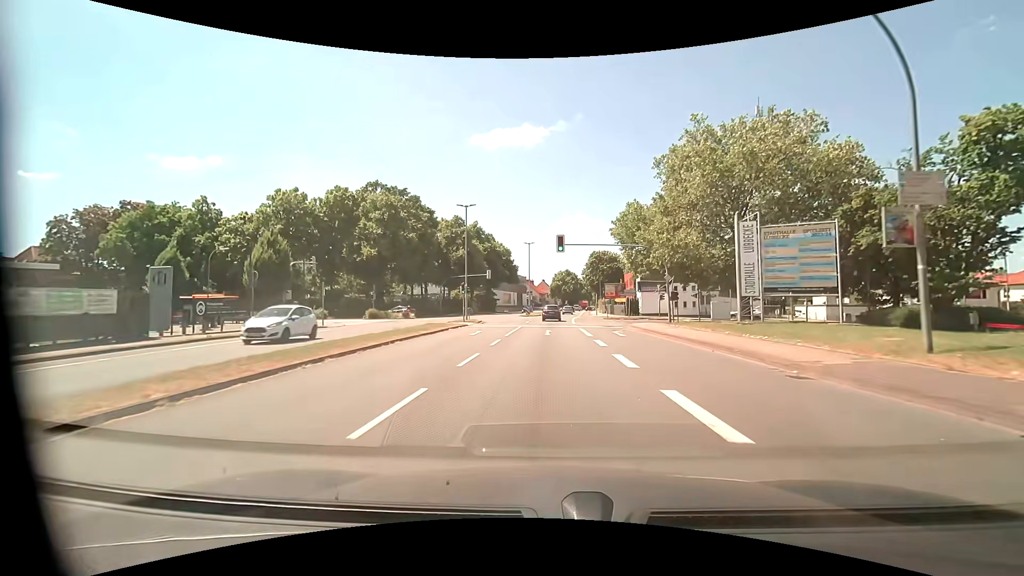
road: primary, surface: asphalt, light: Day
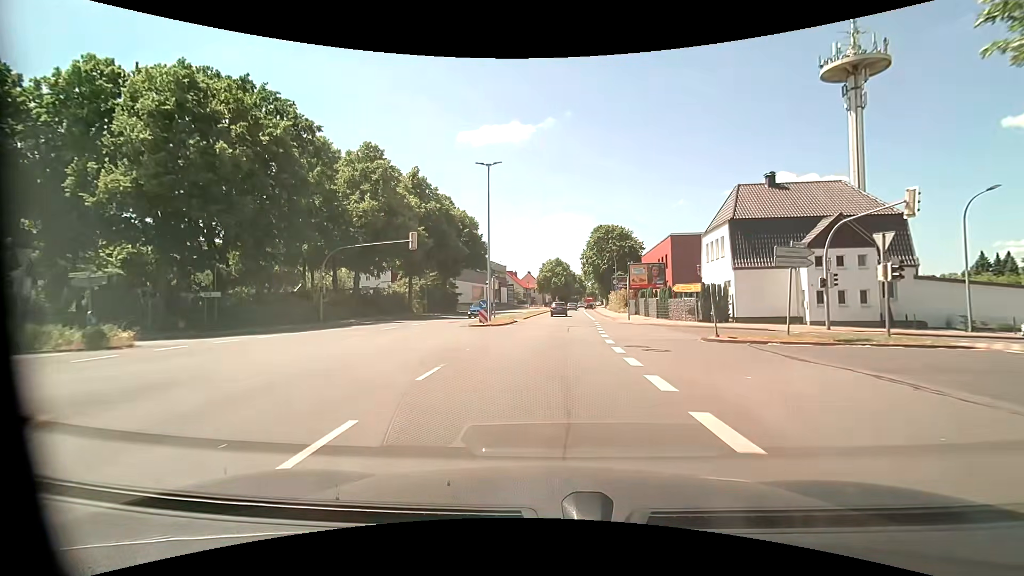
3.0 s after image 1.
(+0.4, +39.3) m; +2°
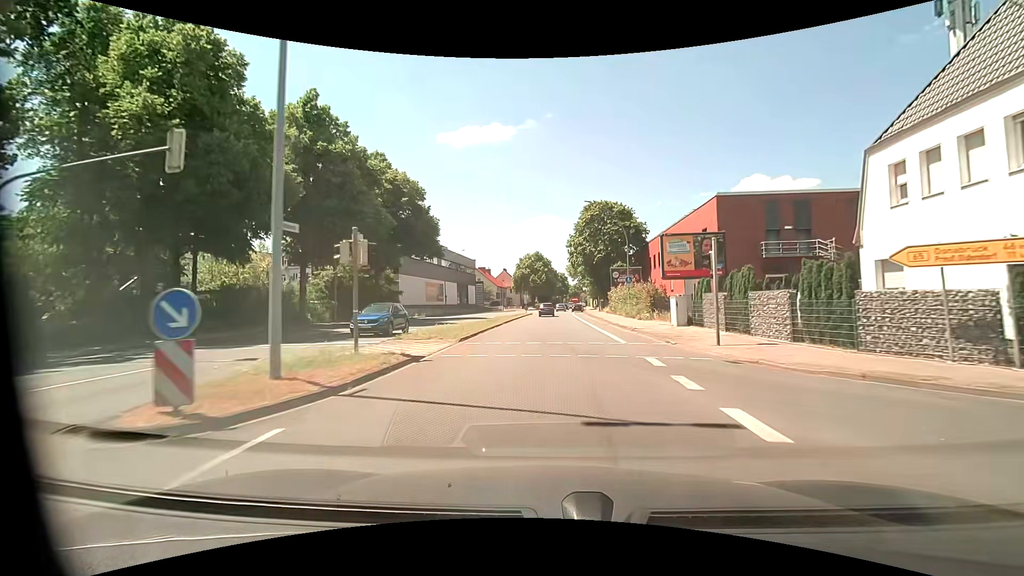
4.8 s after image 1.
(+0.4, +23.6) m; +2°
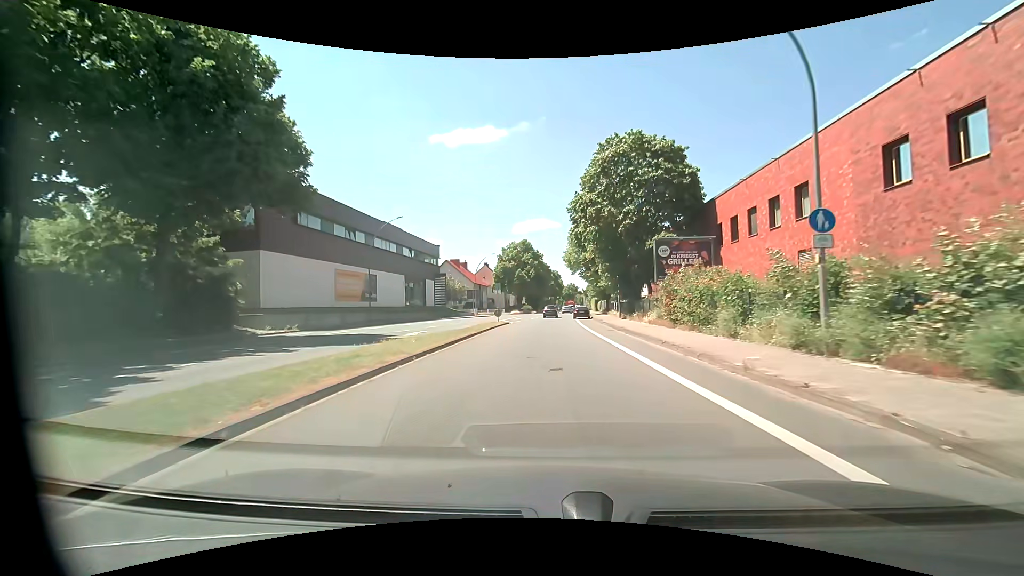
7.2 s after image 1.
(+0.3, +30.3) m; 0°
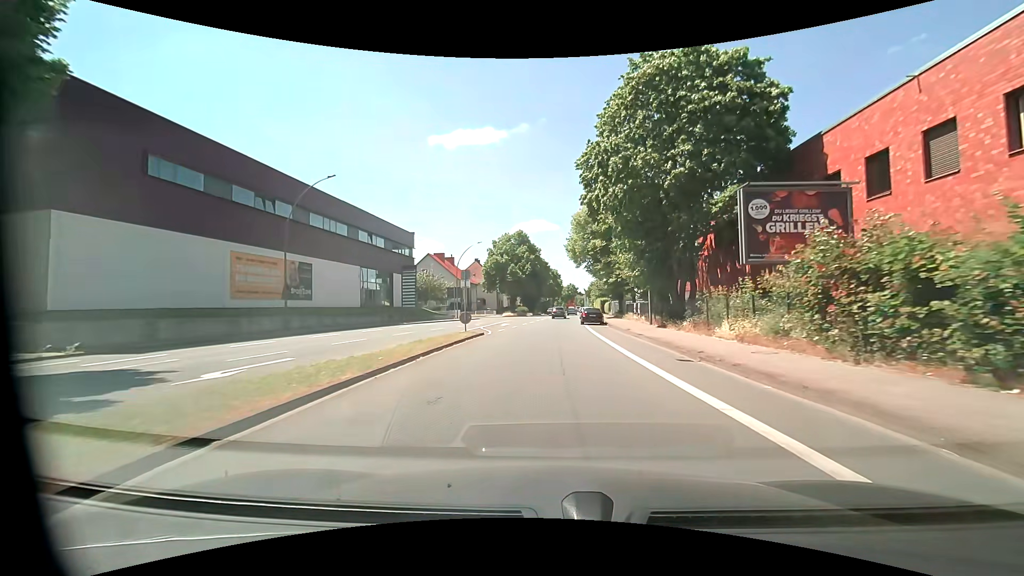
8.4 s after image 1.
(+0.1, +15.3) m; +1°
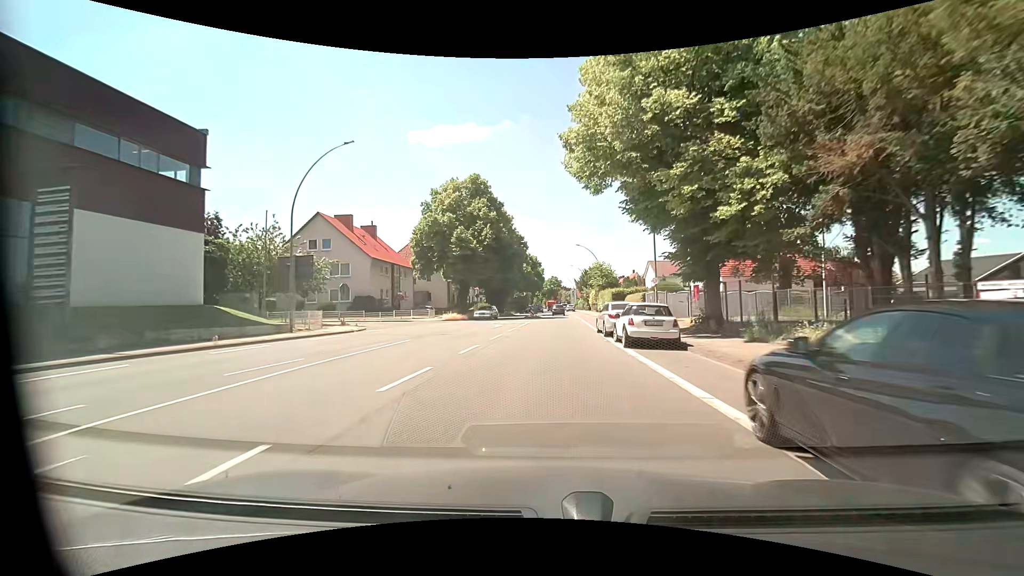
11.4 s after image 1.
(+0.7, +39.1) m; +2°
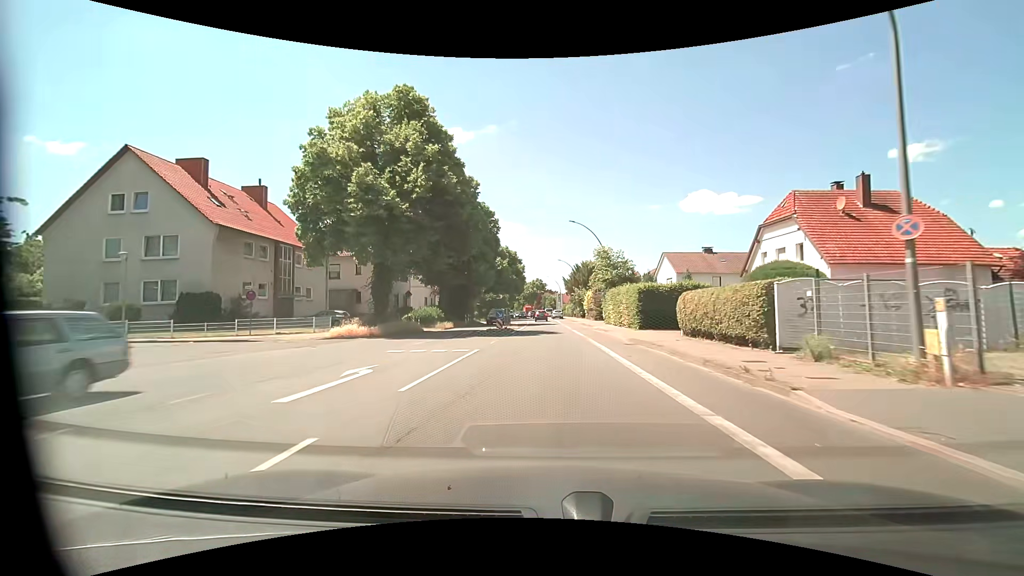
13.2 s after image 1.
(+0.4, +23.5) m; +2°
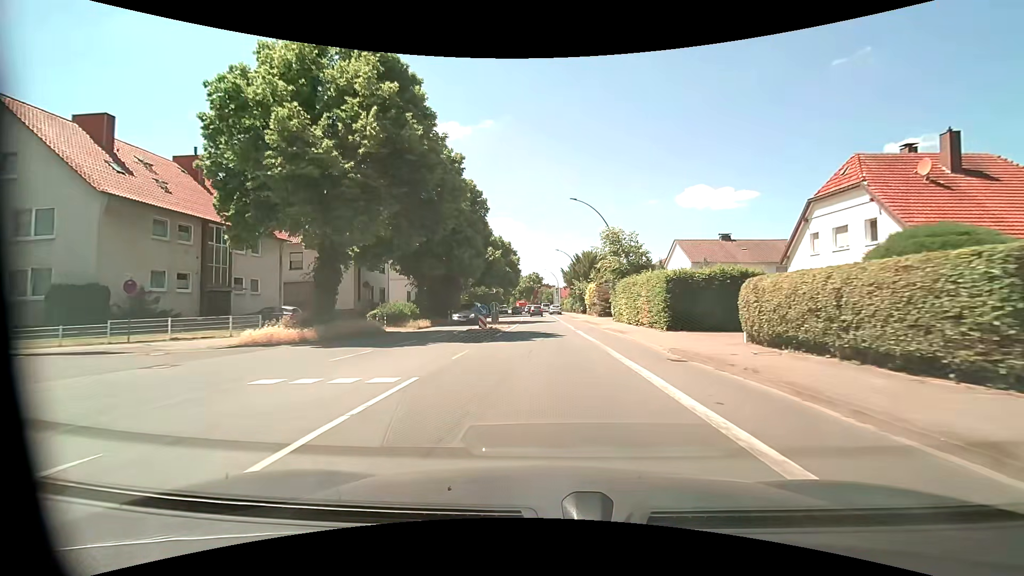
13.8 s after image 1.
(0.0, +7.8) m; 0°
(0, +10) (0, +20) (0, +30) (0, +40) (0, +50) (0, +60) (-1, +70) (-1, +80) (-1, +90) (-2, +100) m
